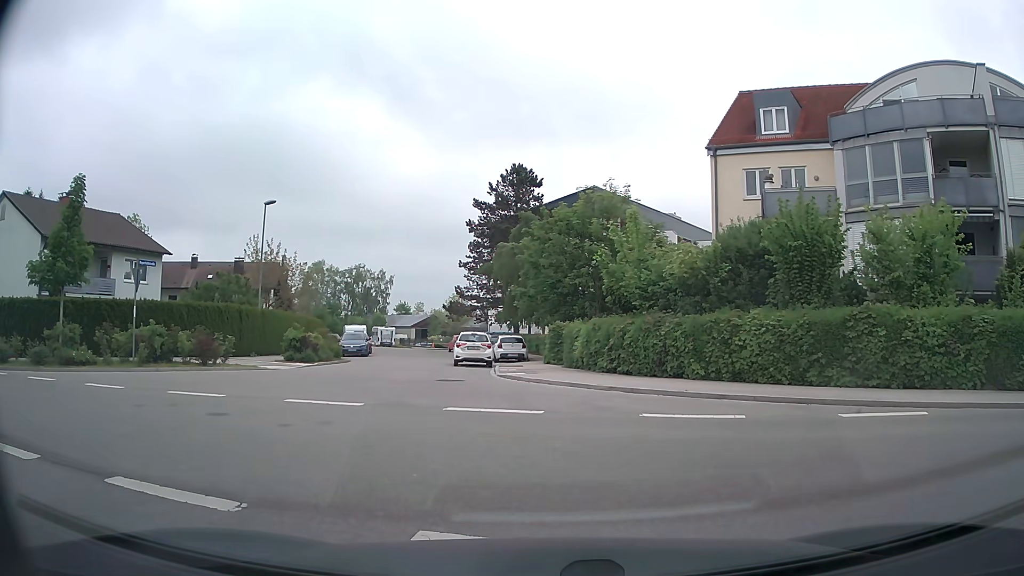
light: Day
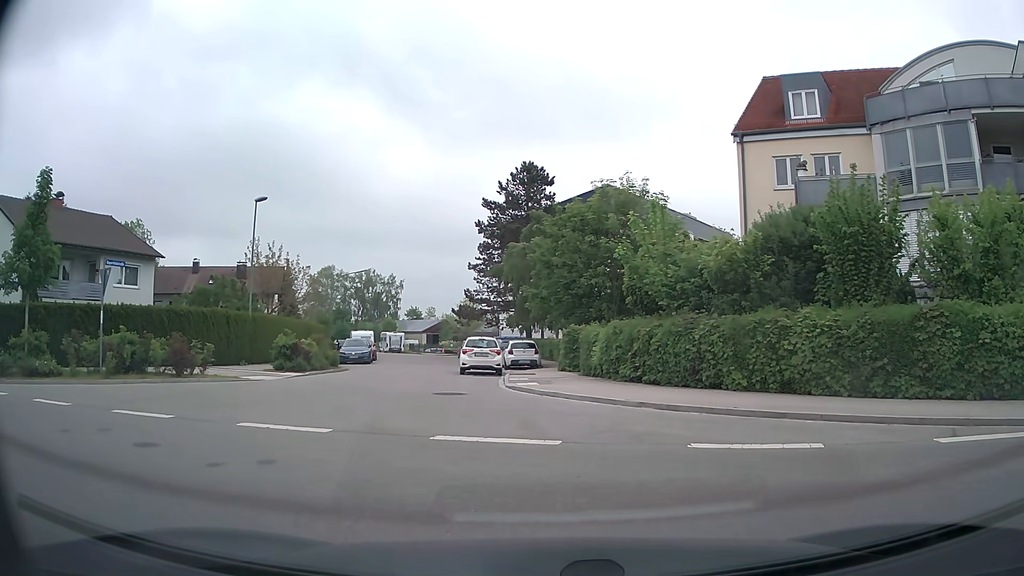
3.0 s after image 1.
(0.0, +2.4) m; 0°
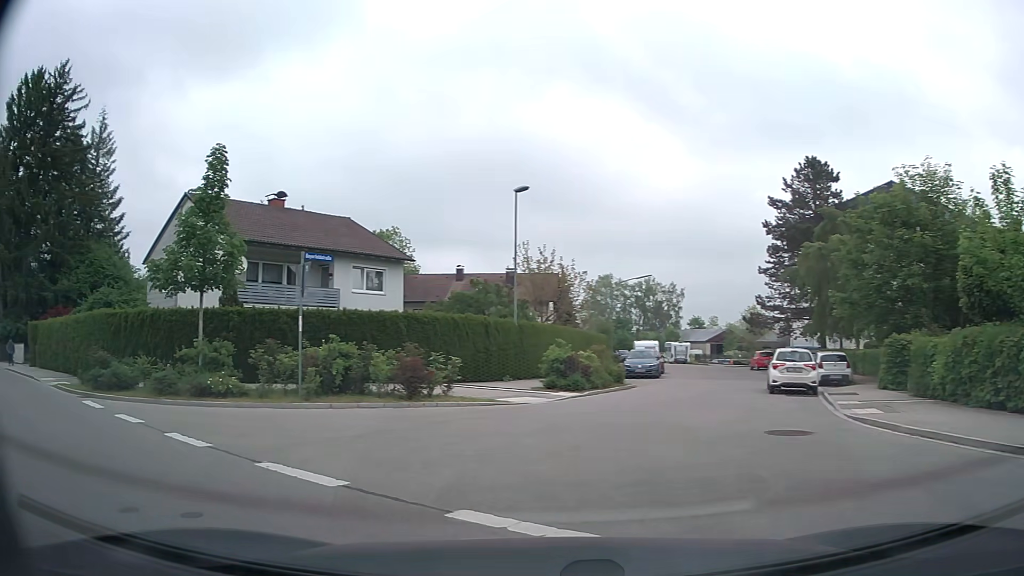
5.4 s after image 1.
(-0.7, +4.6) m; -24°
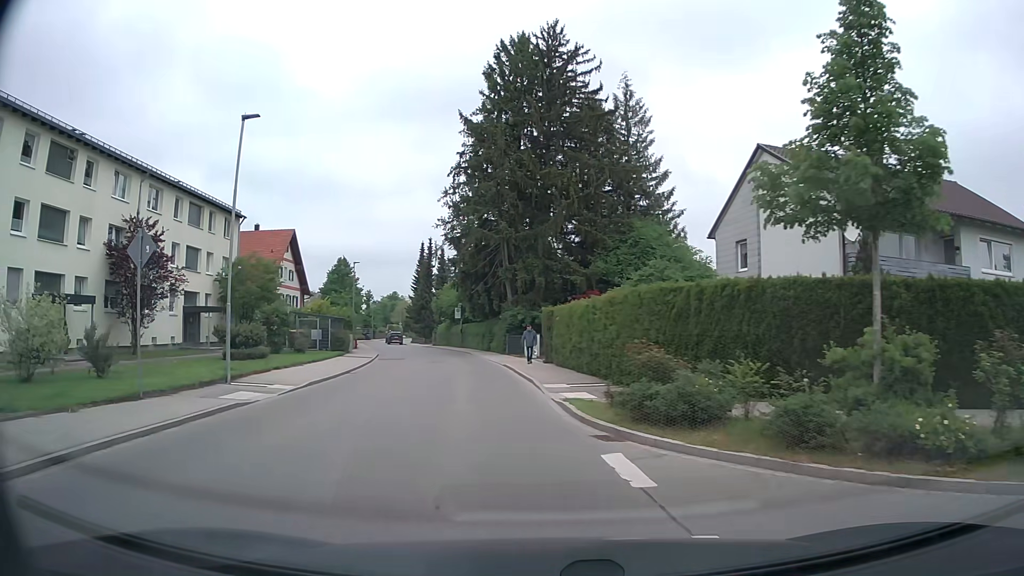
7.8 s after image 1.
(-4.1, +7.7) m; -48°
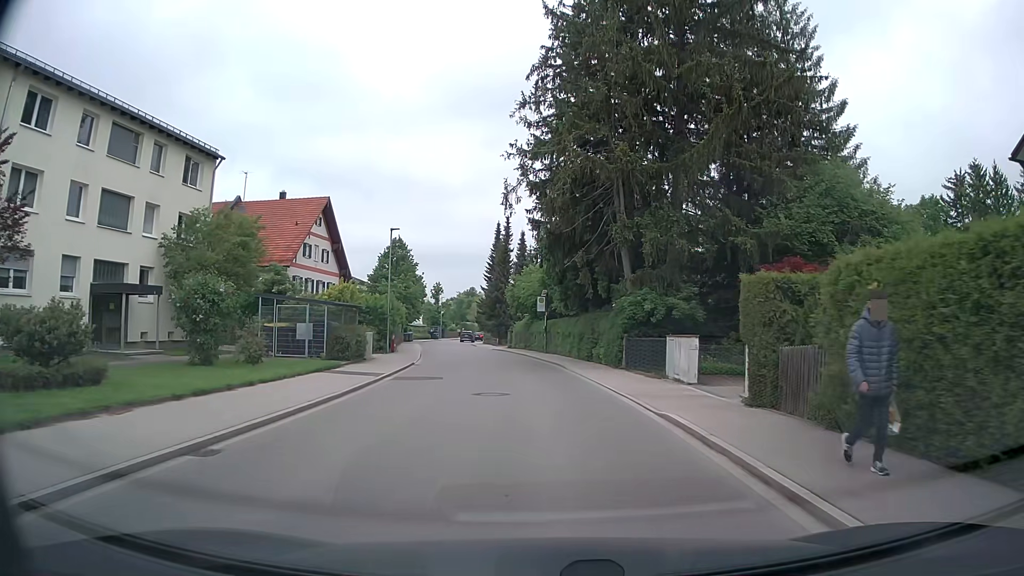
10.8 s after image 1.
(-2.0, +17.5) m; -6°
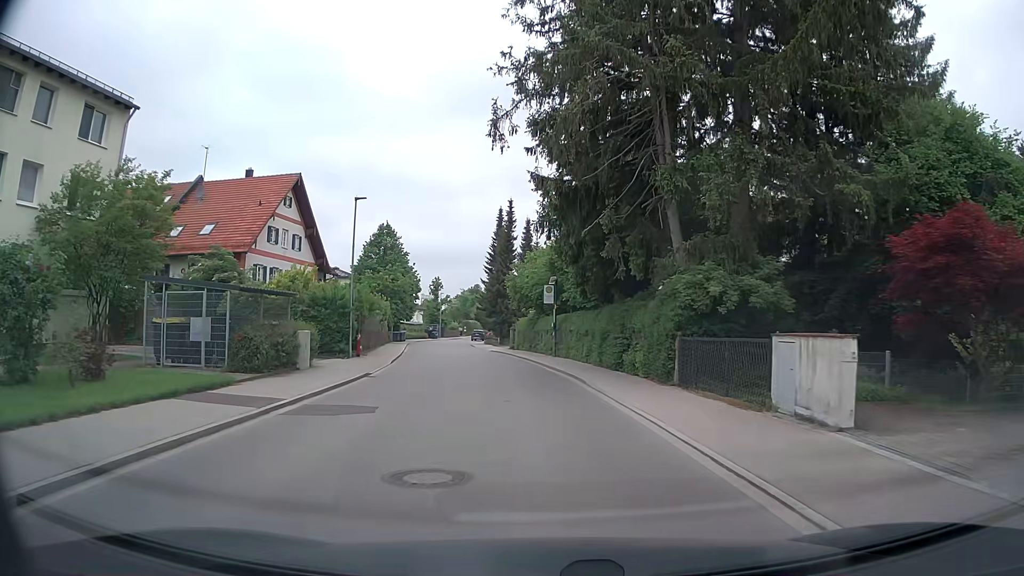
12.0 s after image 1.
(-0.1, +9.0) m; -1°
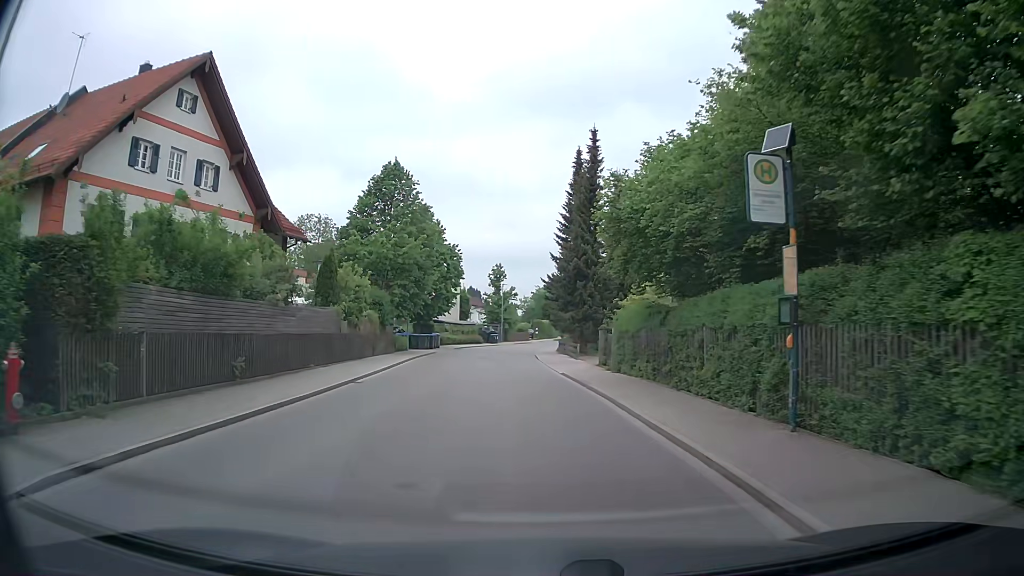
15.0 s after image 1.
(-1.5, +24.9) m; -7°
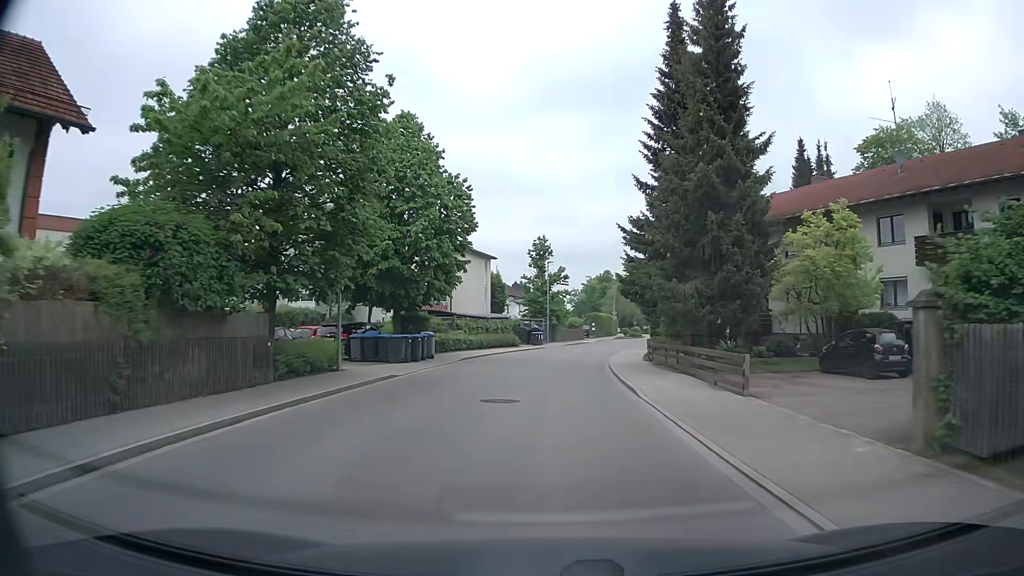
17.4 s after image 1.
(-1.1, +22.9) m; -4°
